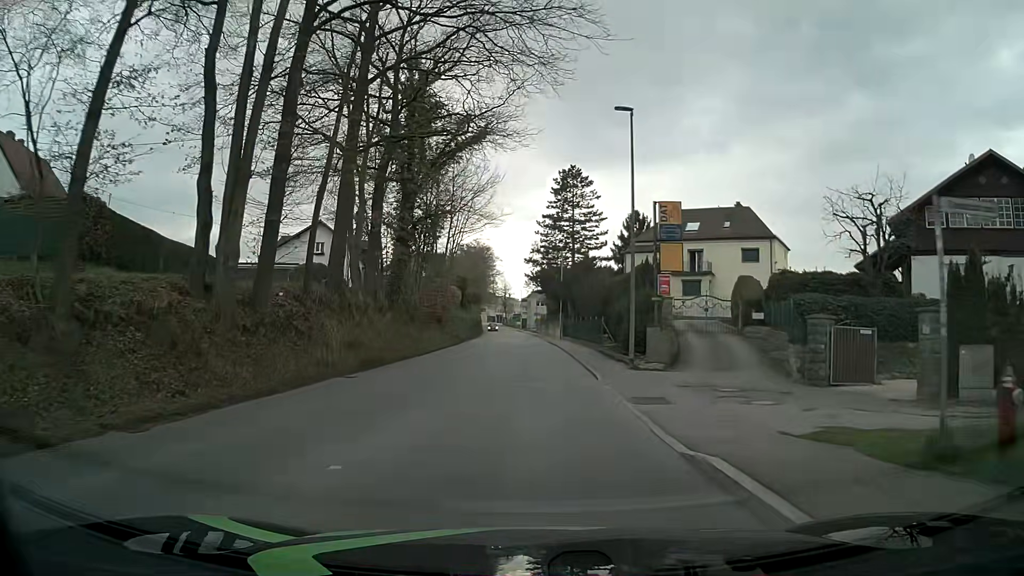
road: tertiary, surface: asphalt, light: Day
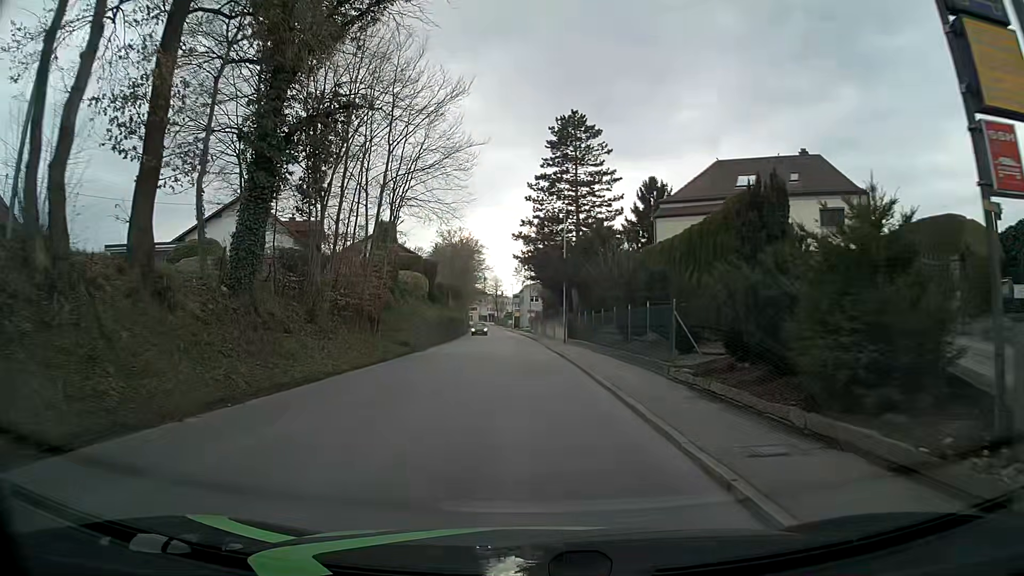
(-0.1, +18.0) m; 0°
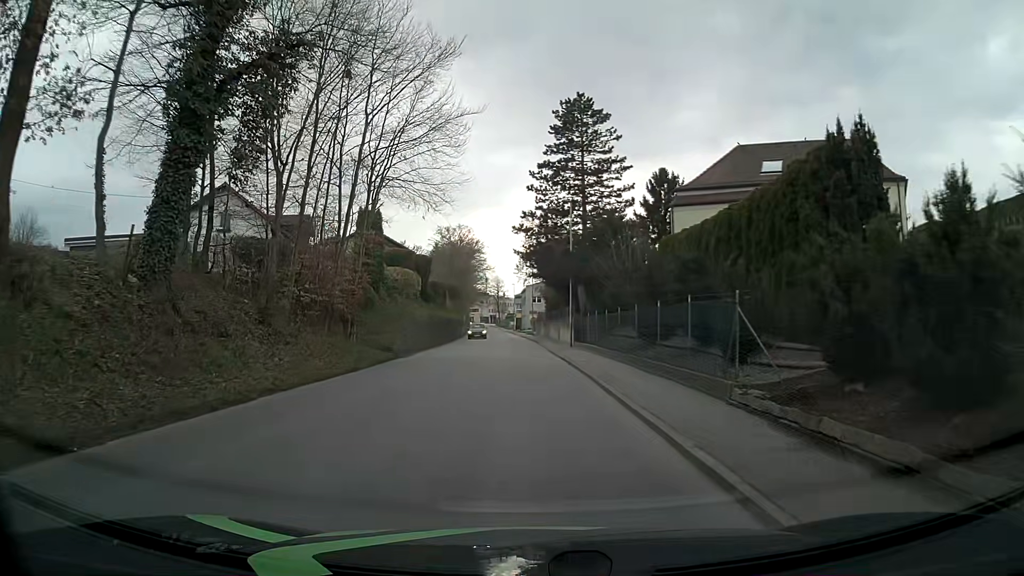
(0.0, +4.5) m; 0°
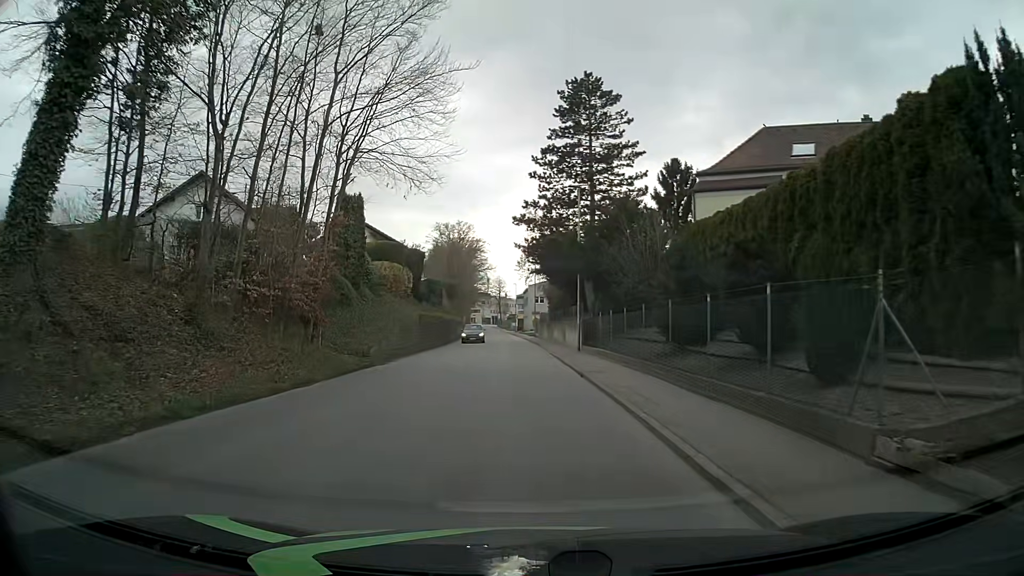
(0.0, +4.5) m; -1°
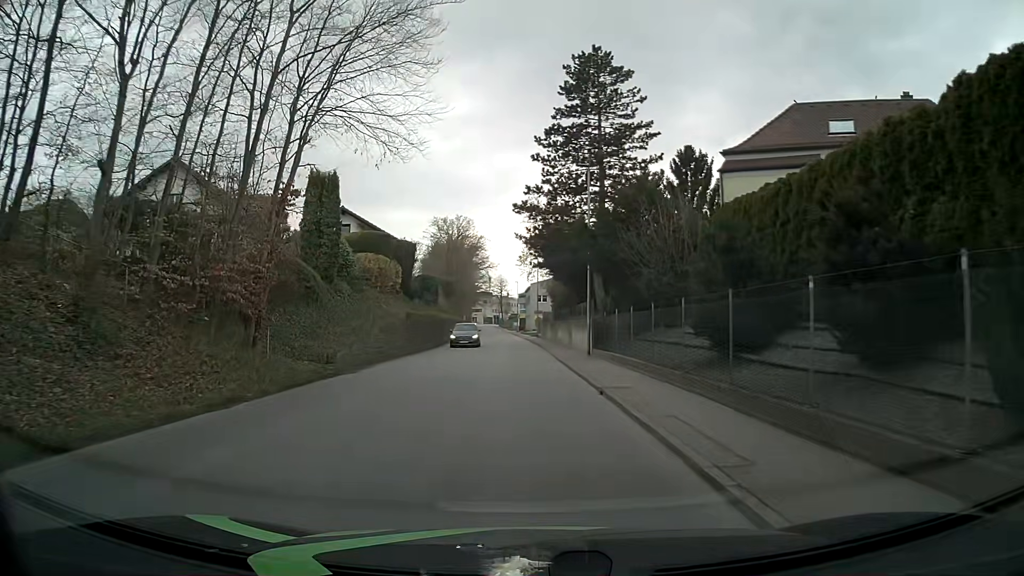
(0.0, +4.5) m; 0°
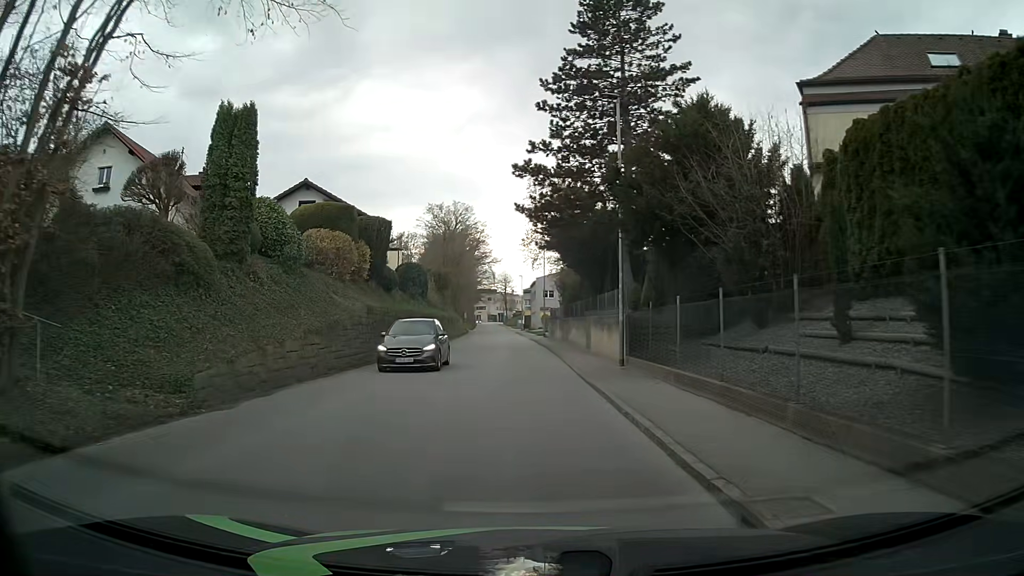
(0.0, +9.0) m; 0°
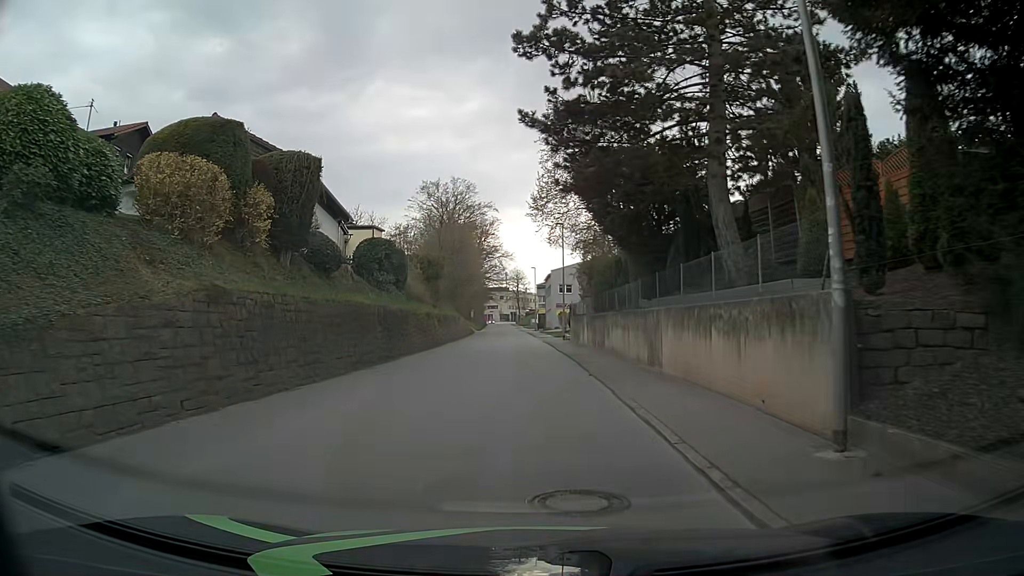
(-0.3, +13.5) m; -3°
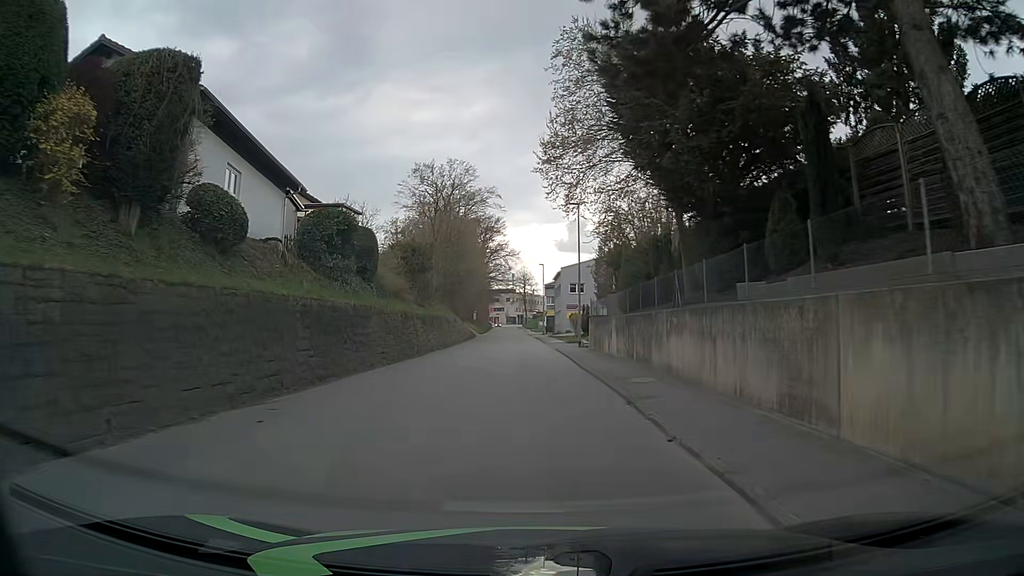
(+0.1, +9.0) m; 0°
(0, +10) (0, +20) (0, +30) (0, +40) (-1, +50) (-1, +60) (-1, +70) (-1, +80) (-2, +90) (-2, +100) m
